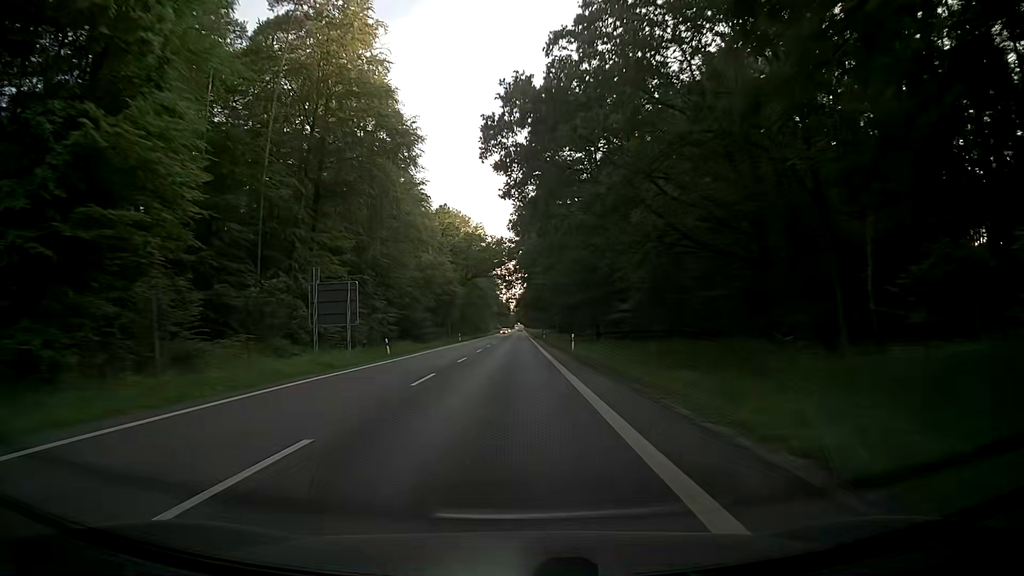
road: secondary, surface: asphalt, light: Day
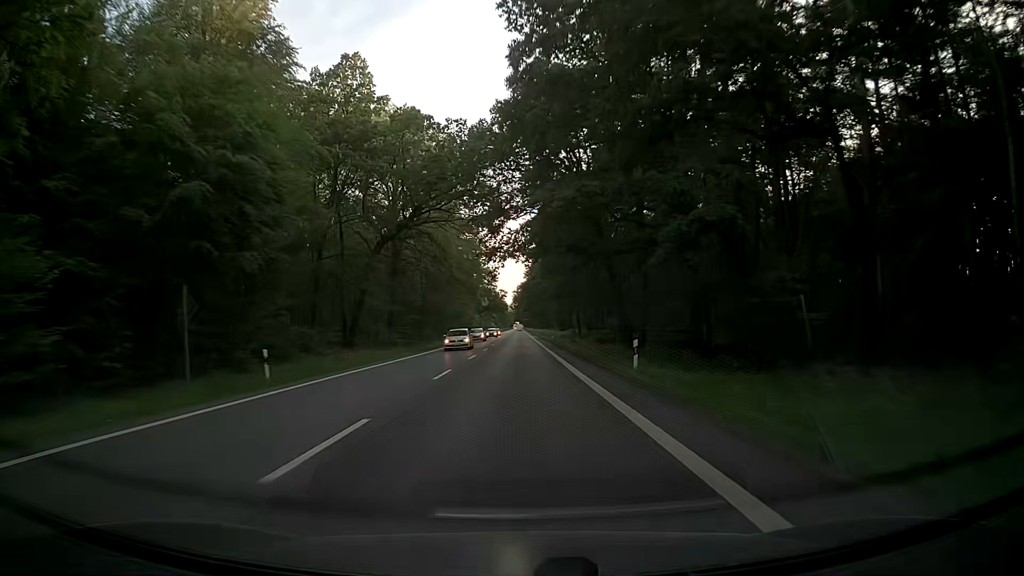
(+0.2, +71.5) m; 0°
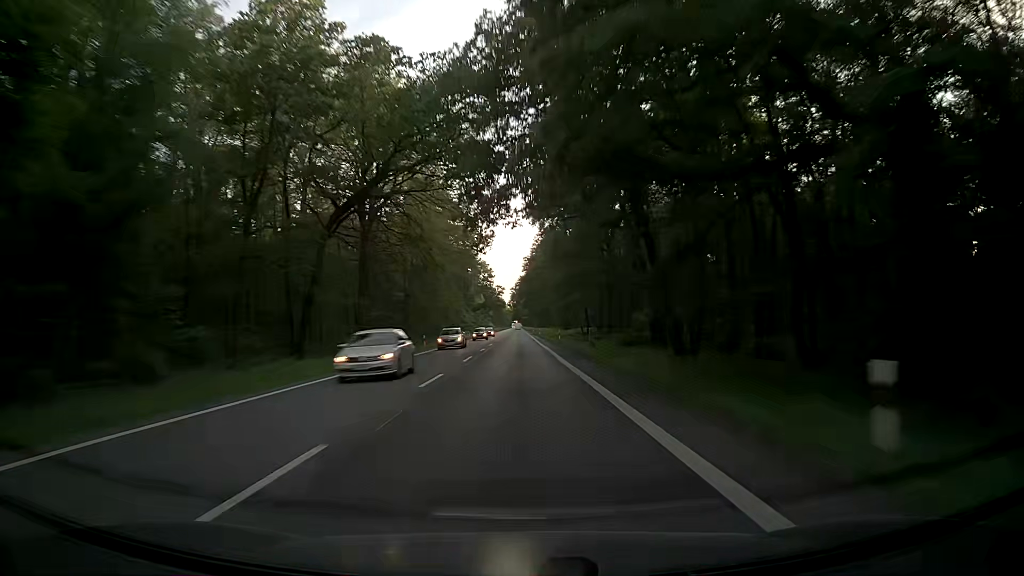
(0.0, +14.6) m; +1°
(0, +10) (0, +20) (0, +30) (0, +40) (0, +50) (0, +60) (0, +70) (0, +80) (0, +90) (0, +100) m
